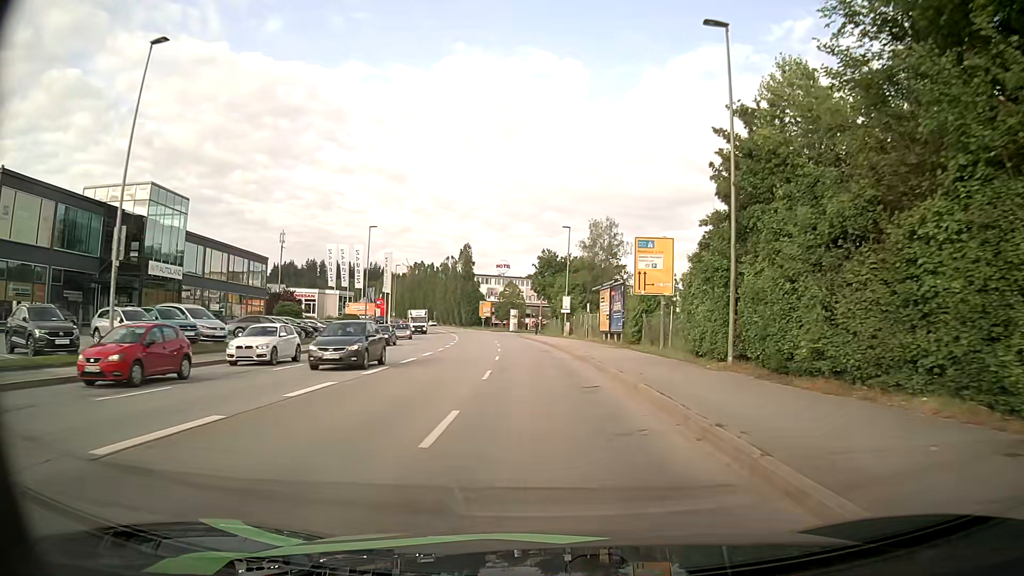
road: tertiary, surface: asphalt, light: Day
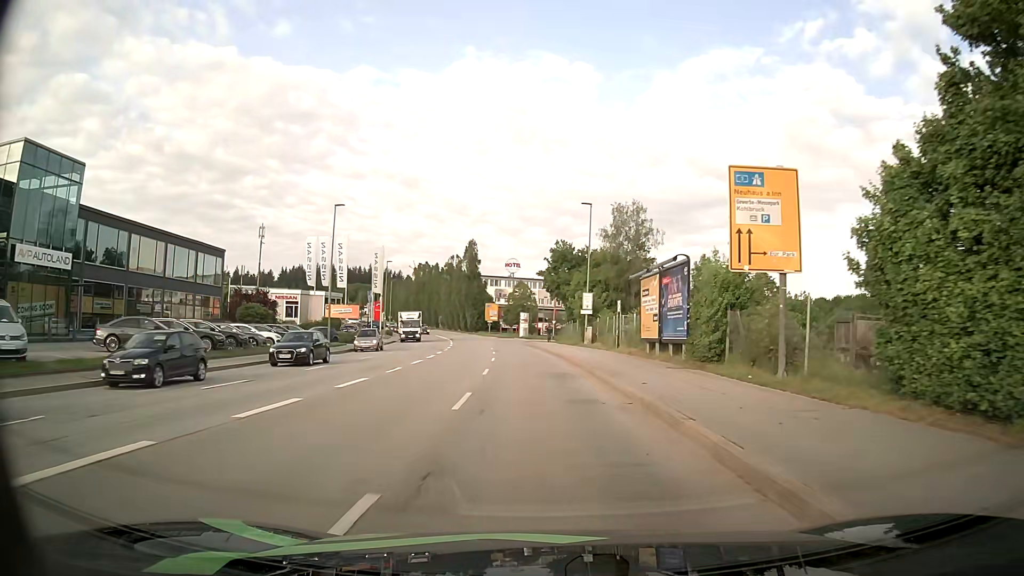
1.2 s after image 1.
(+0.1, +14.2) m; -1°
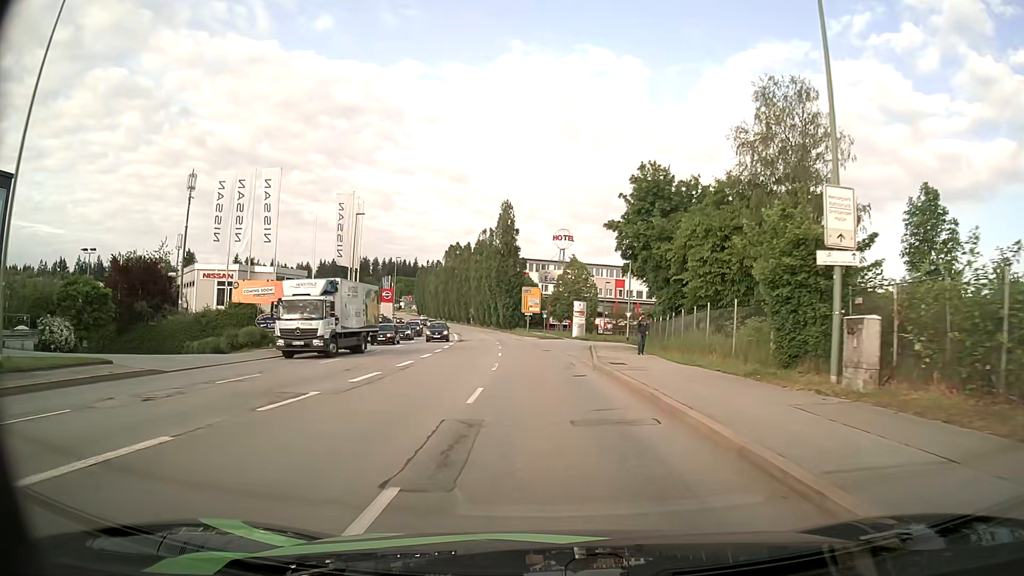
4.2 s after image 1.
(-1.5, +36.1) m; -4°
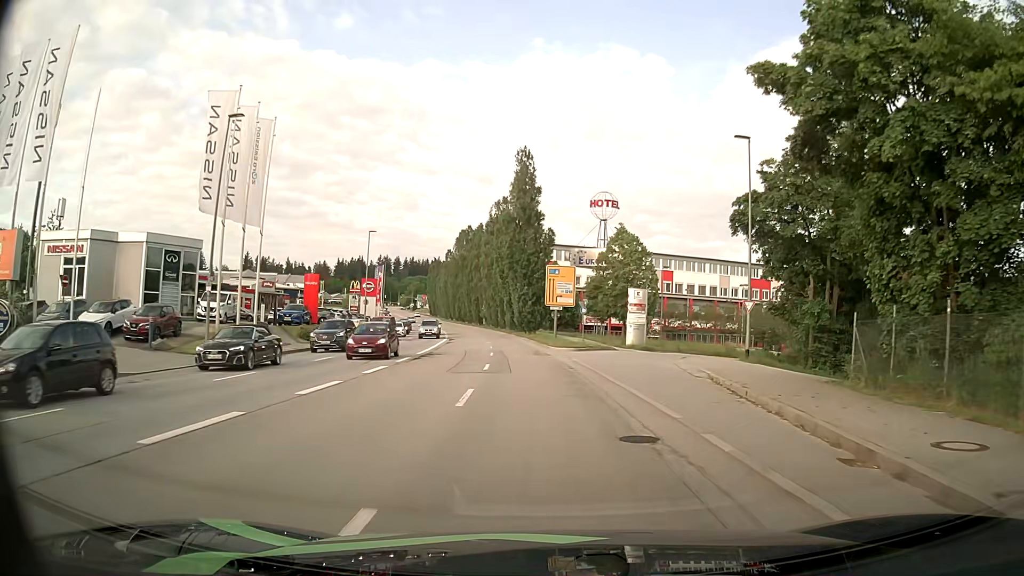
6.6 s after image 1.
(-0.9, +28.2) m; -3°
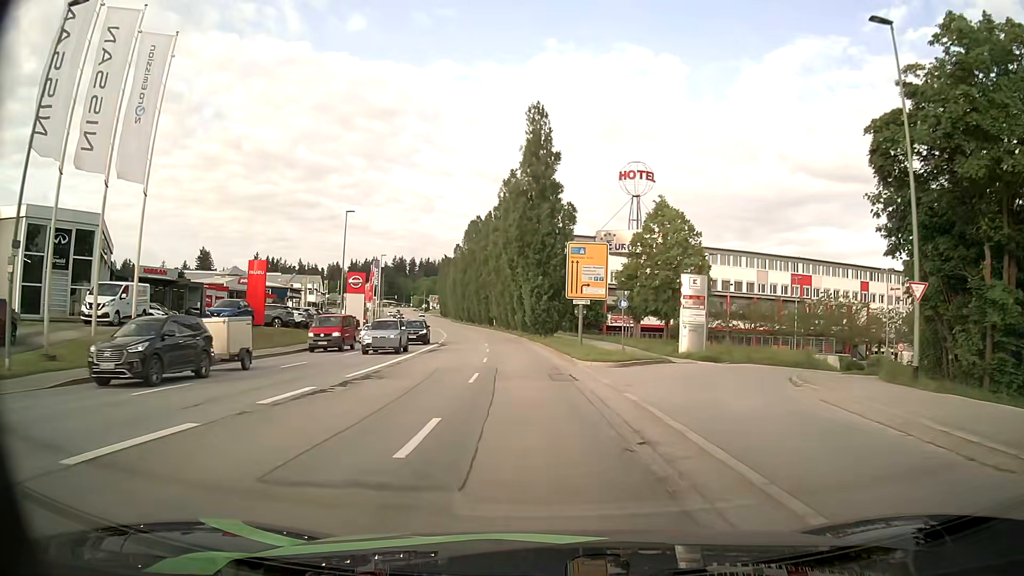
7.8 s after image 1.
(-0.1, +13.5) m; -1°
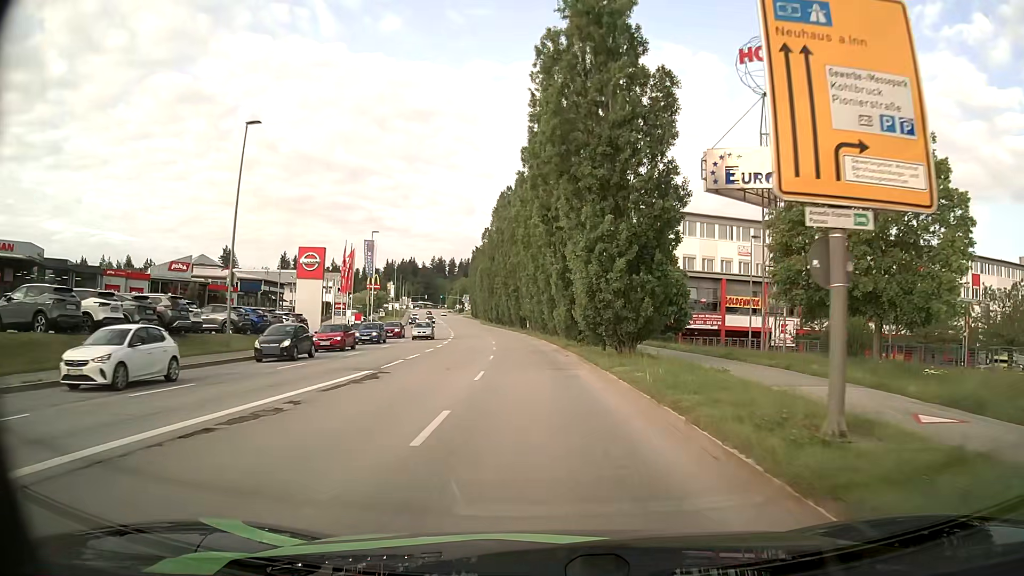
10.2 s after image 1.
(-0.9, +26.5) m; -4°
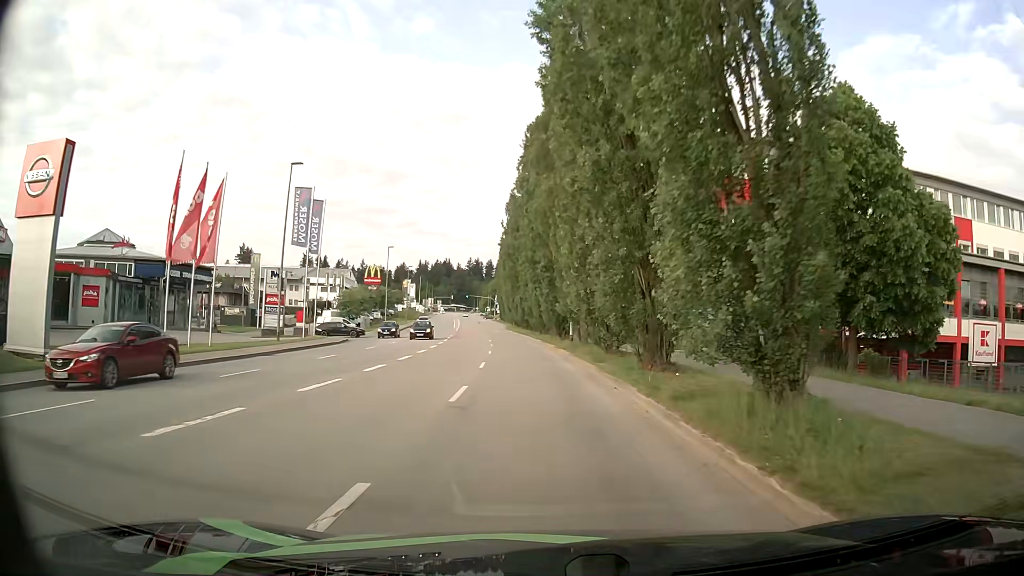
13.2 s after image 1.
(-1.0, +32.1) m; -4°
